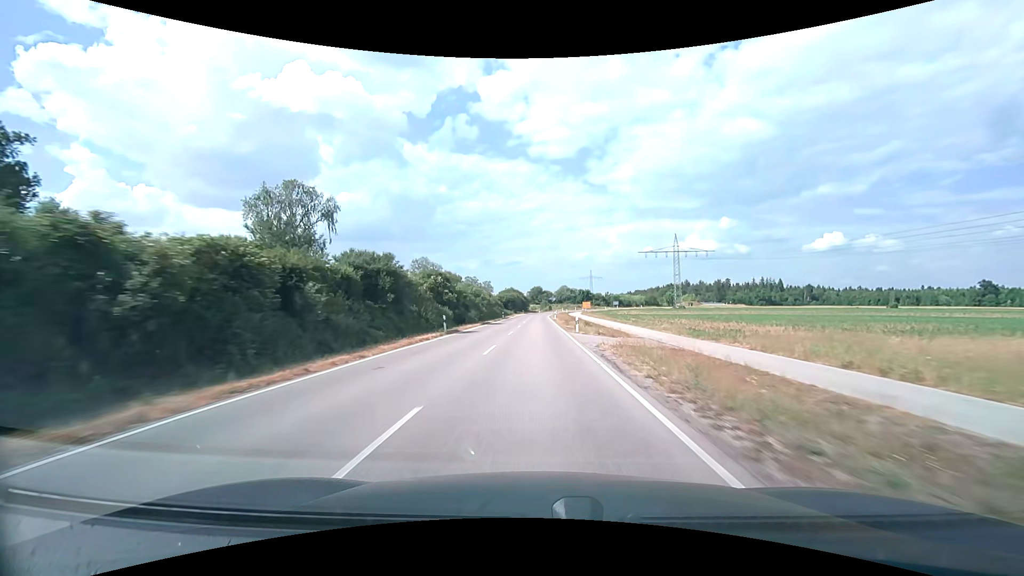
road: unclassified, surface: asphalt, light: Day
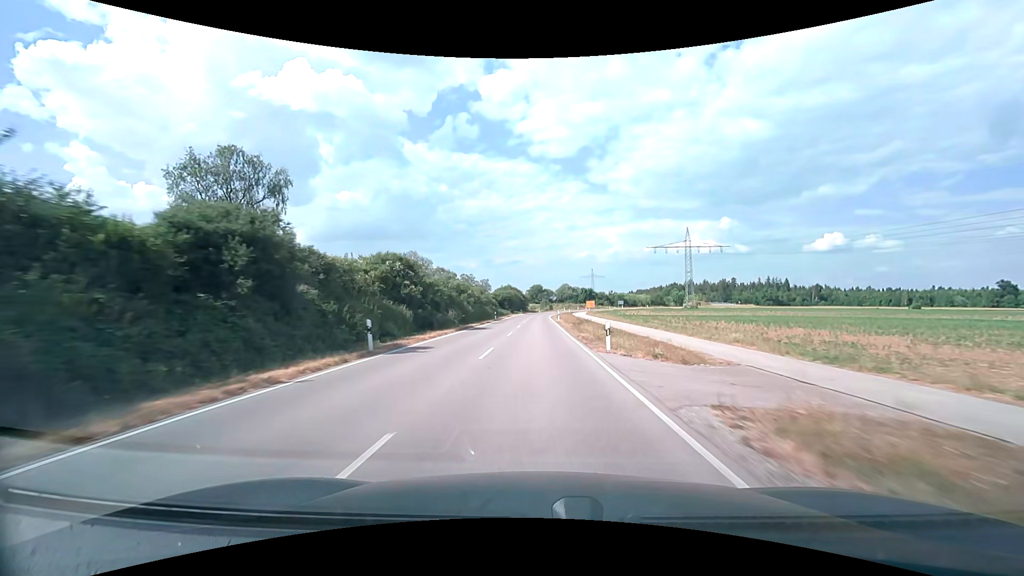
(0.0, +13.3) m; 0°
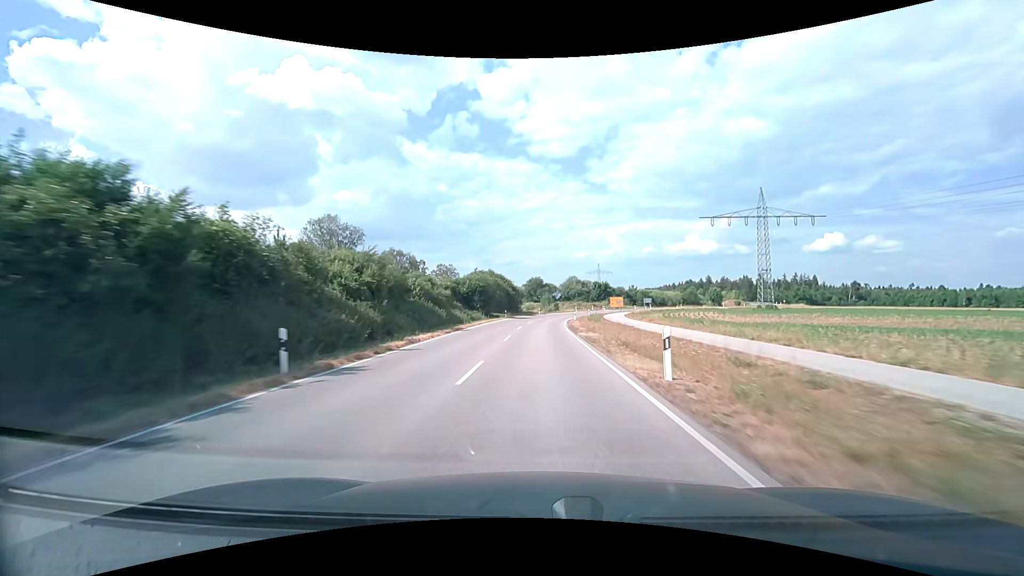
(+0.1, +52.1) m; 0°
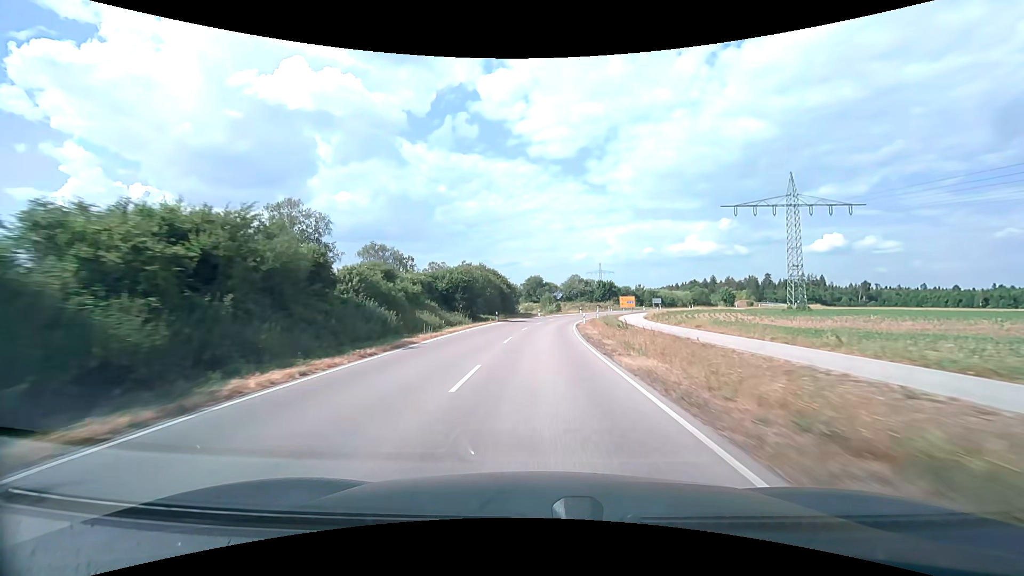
(0.0, +12.6) m; 0°
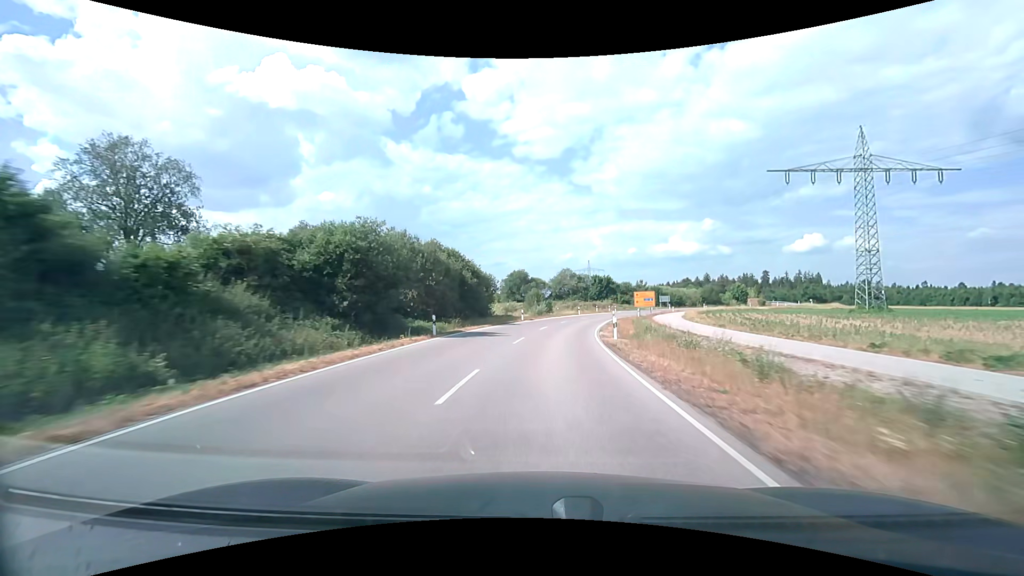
(+0.2, +24.8) m; +1°
(0, +10) (+1, +20) (+2, +30) (+3, +40) (+5, +50) (+7, +59) (+11, +69) (+14, +78) (+19, +87) (+23, +96) m
